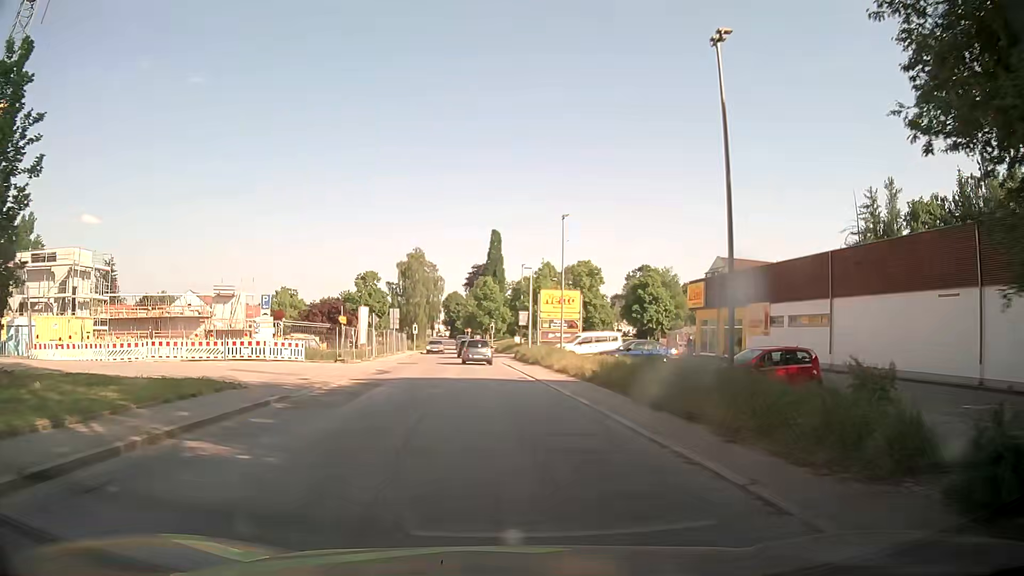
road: secondary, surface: asphalt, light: Day
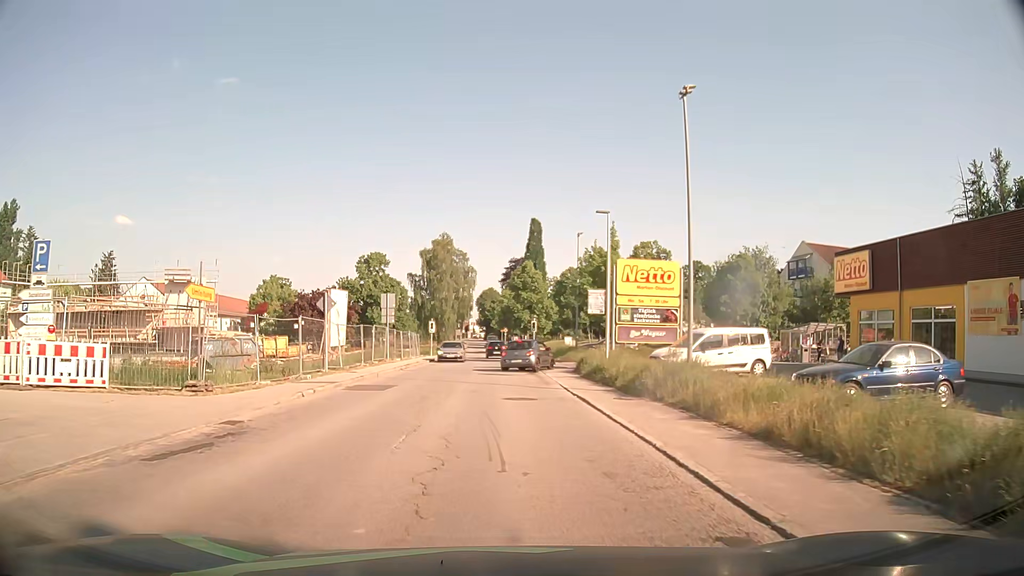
(-0.8, +20.4) m; -3°
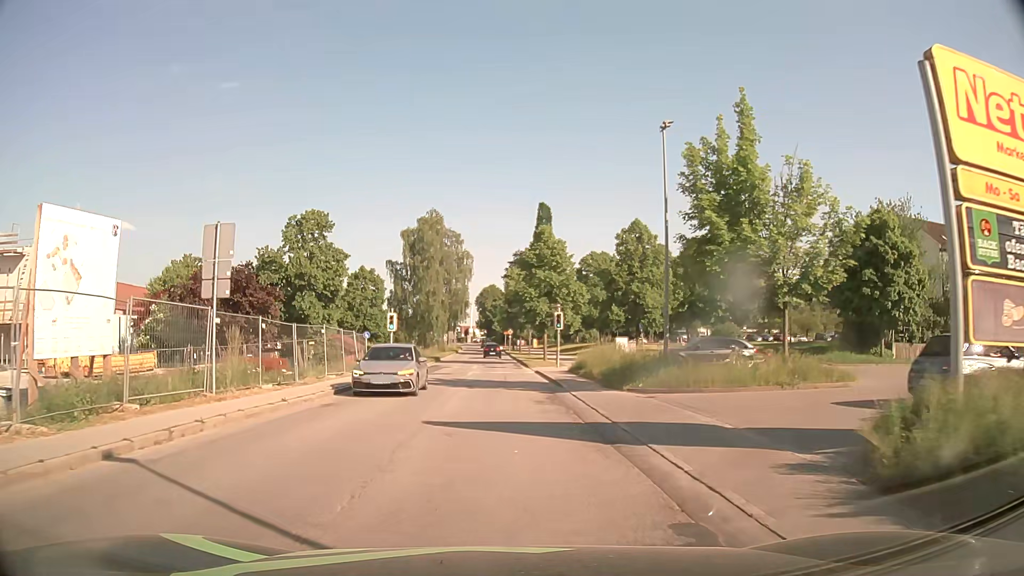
(-0.4, +25.1) m; -1°
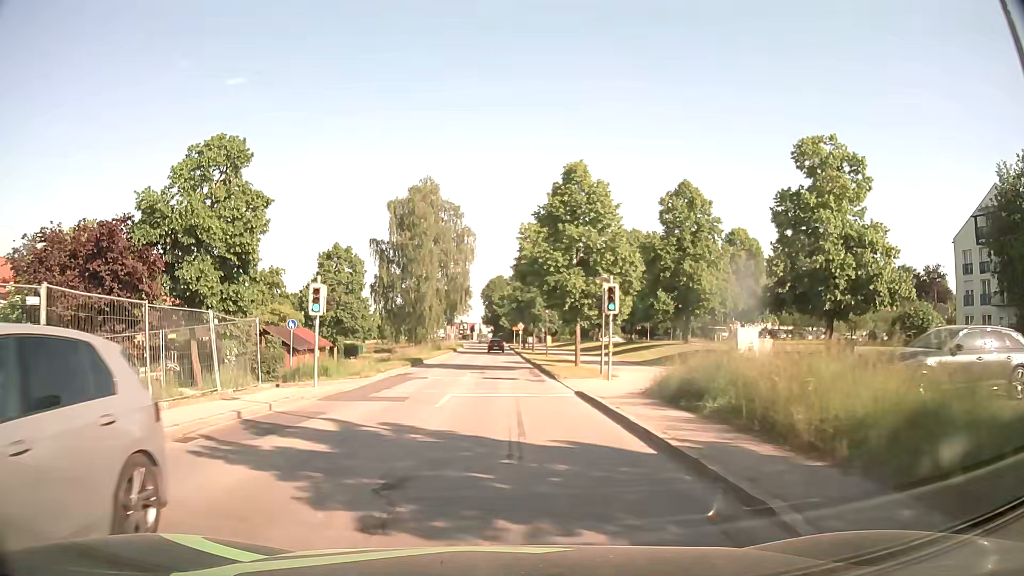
(-0.2, +17.2) m; -1°
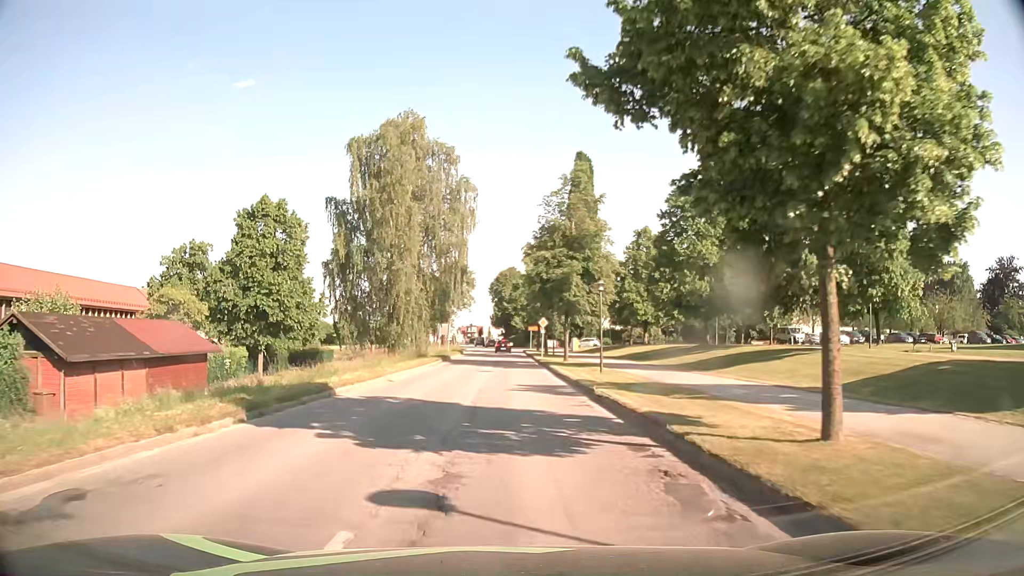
(-0.3, +24.2) m; -1°
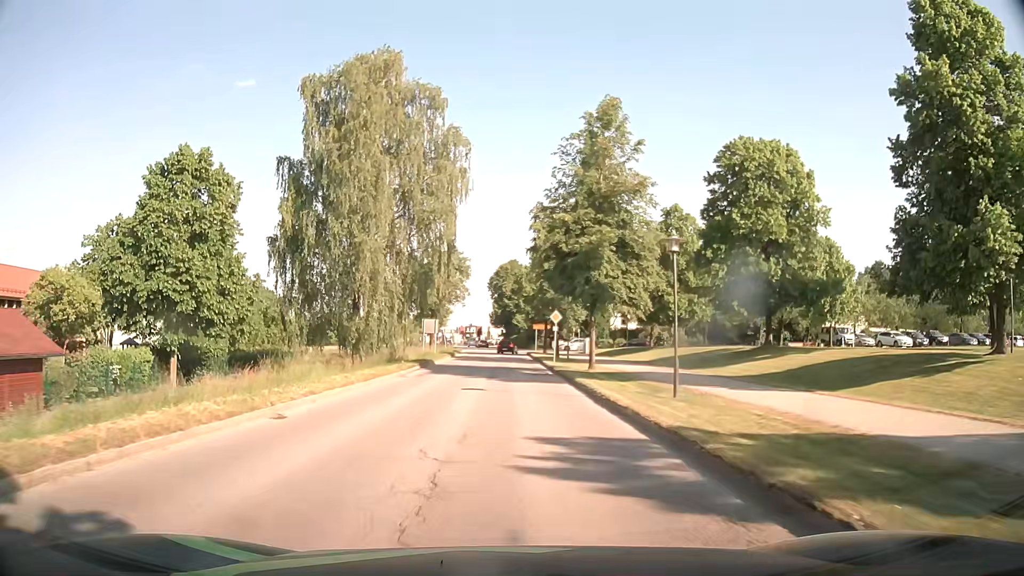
(-0.1, +12.5) m; -1°
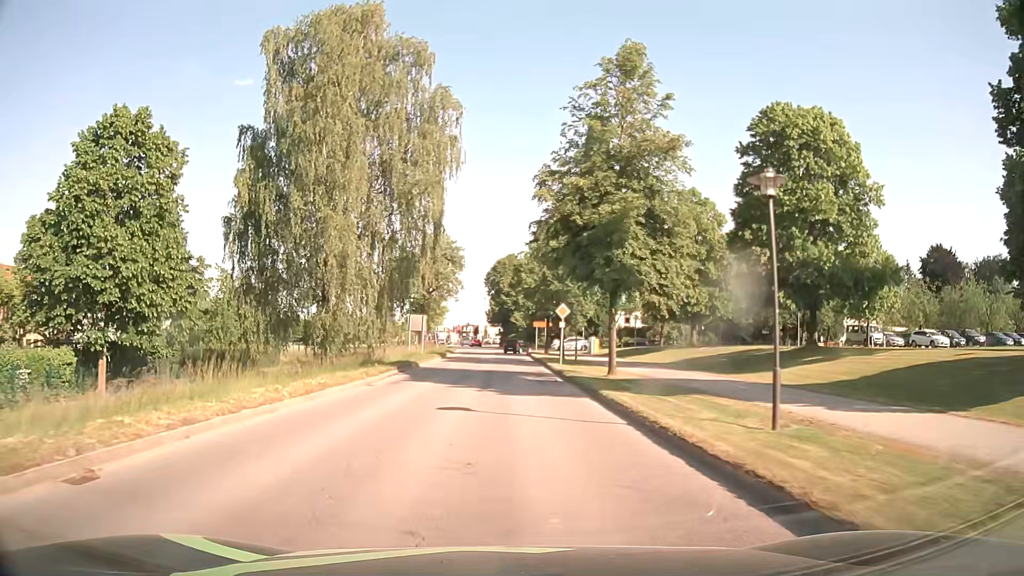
(+0.1, +6.4) m; +1°
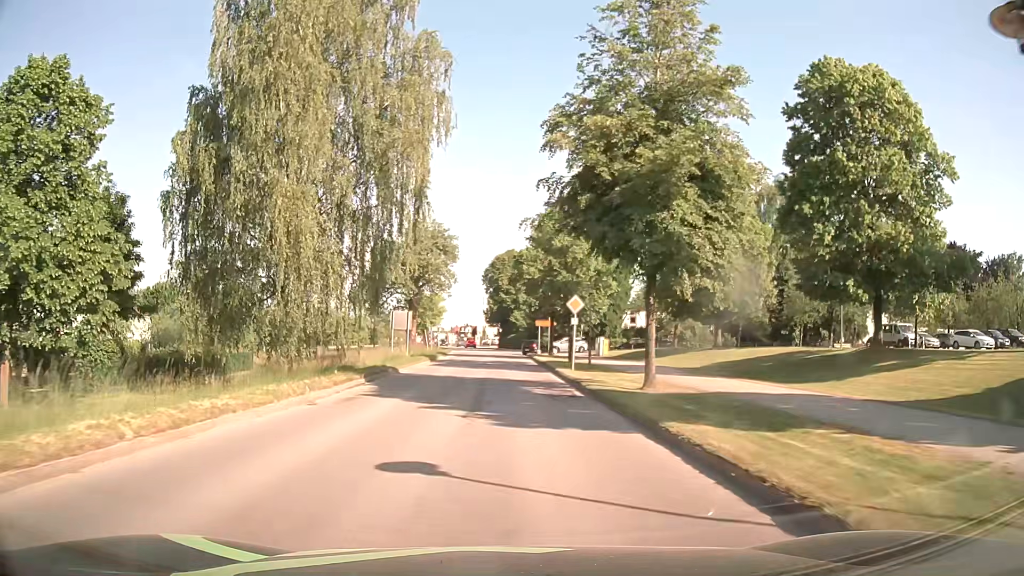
(0.0, +6.5) m; 0°
(0, +10) (0, +20) (0, +30) (0, +40) (0, +50) (-1, +60) (-1, +70) (-2, +80) (-3, +90) (-4, +100) m
